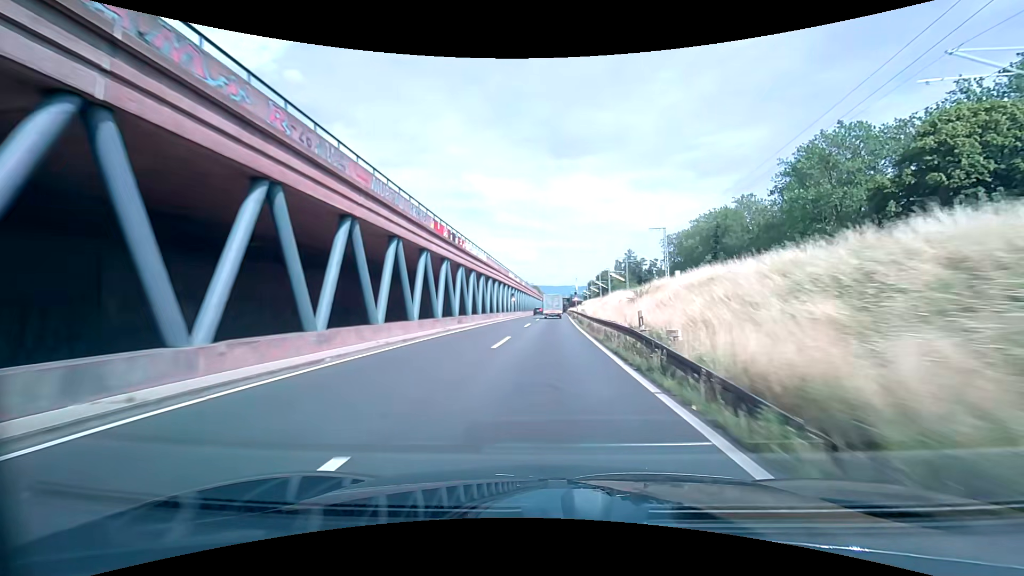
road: trunk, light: Day
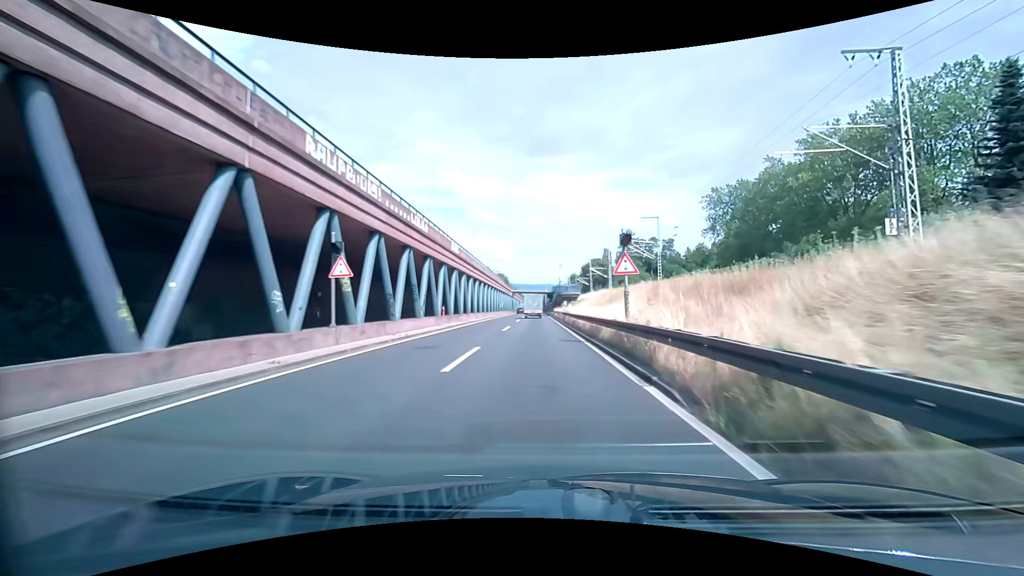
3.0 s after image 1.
(+1.2, +60.1) m; +3°
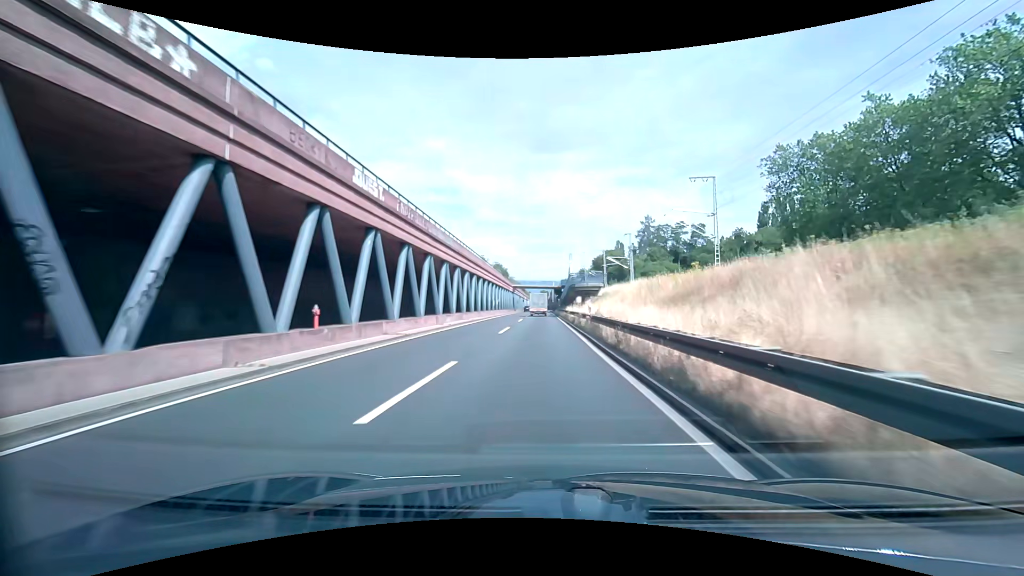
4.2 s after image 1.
(0.0, +22.3) m; 0°
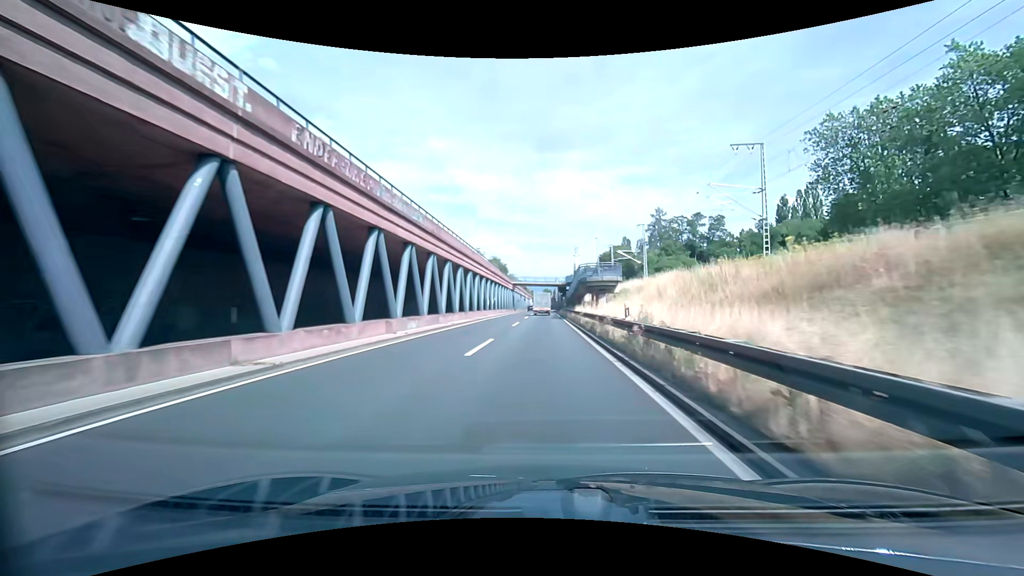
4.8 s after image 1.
(-0.1, +10.8) m; -1°
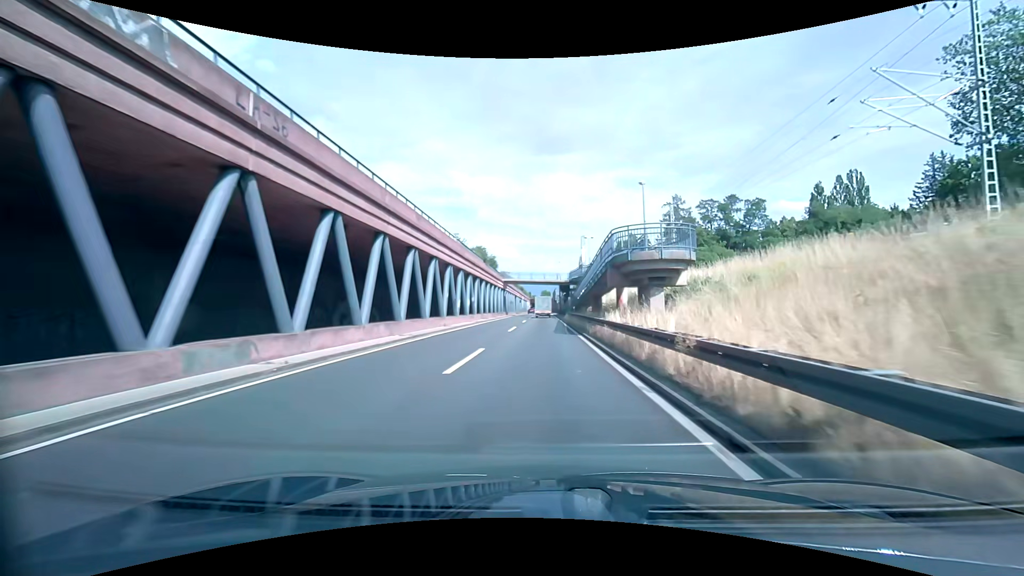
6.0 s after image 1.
(+0.1, +20.8) m; 0°
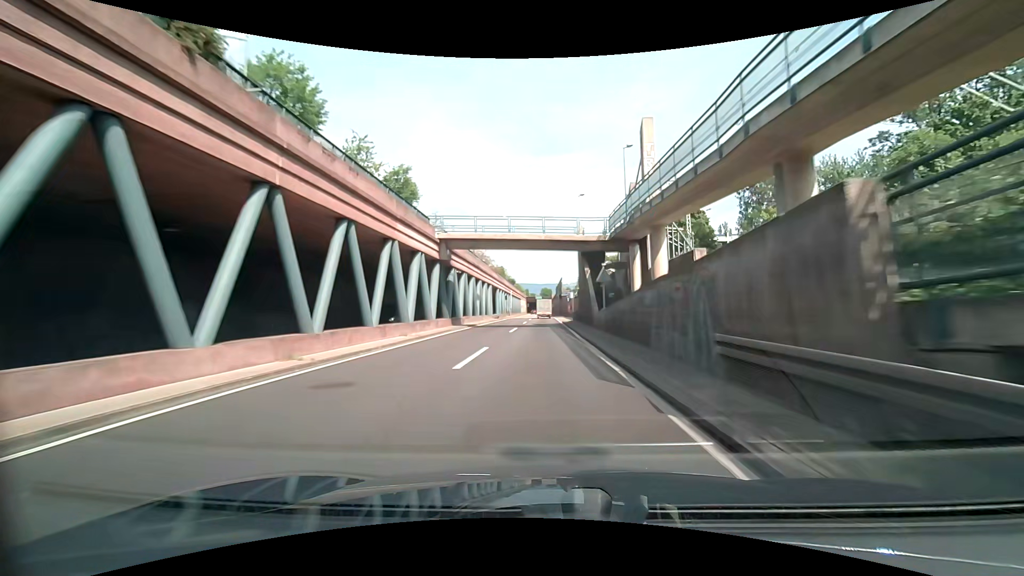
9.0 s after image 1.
(+0.2, +53.2) m; 0°
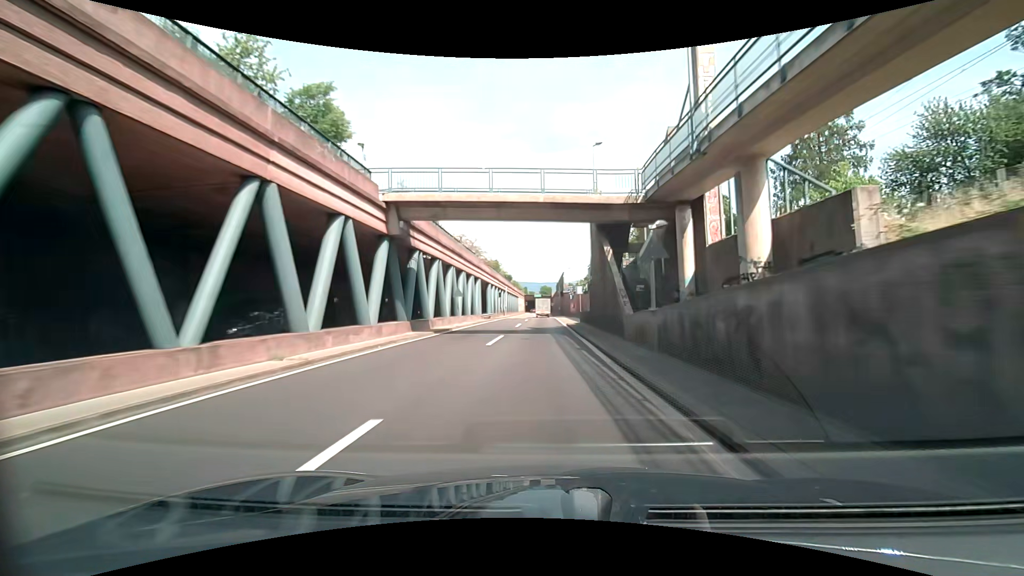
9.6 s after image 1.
(0.0, +11.3) m; 0°
(0, +10) (0, +20) (0, +30) (0, +40) (0, +50) (0, +60) (0, +70) (0, +80) (0, +90) (0, +100) m
